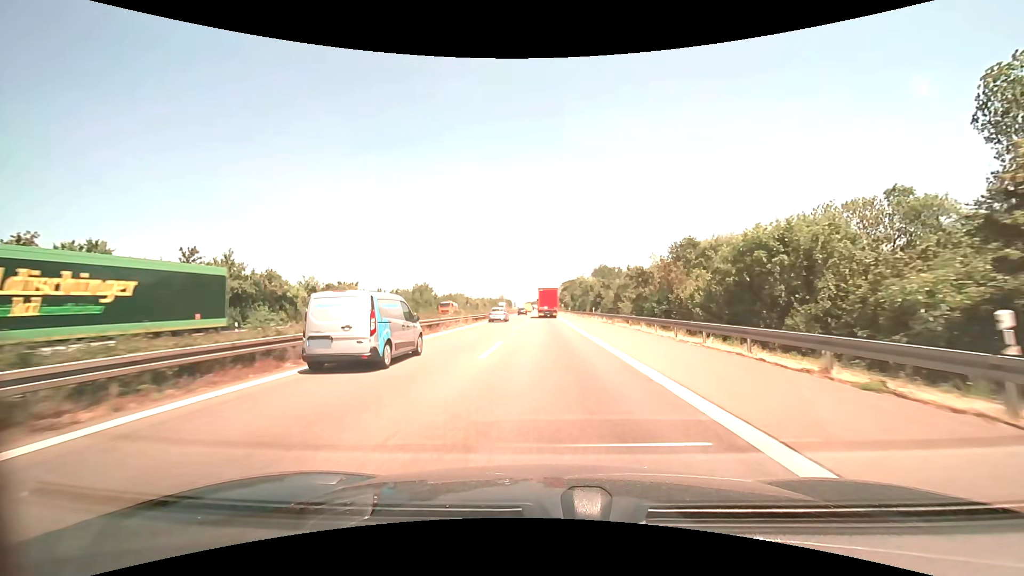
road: motorway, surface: asphalt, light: Day
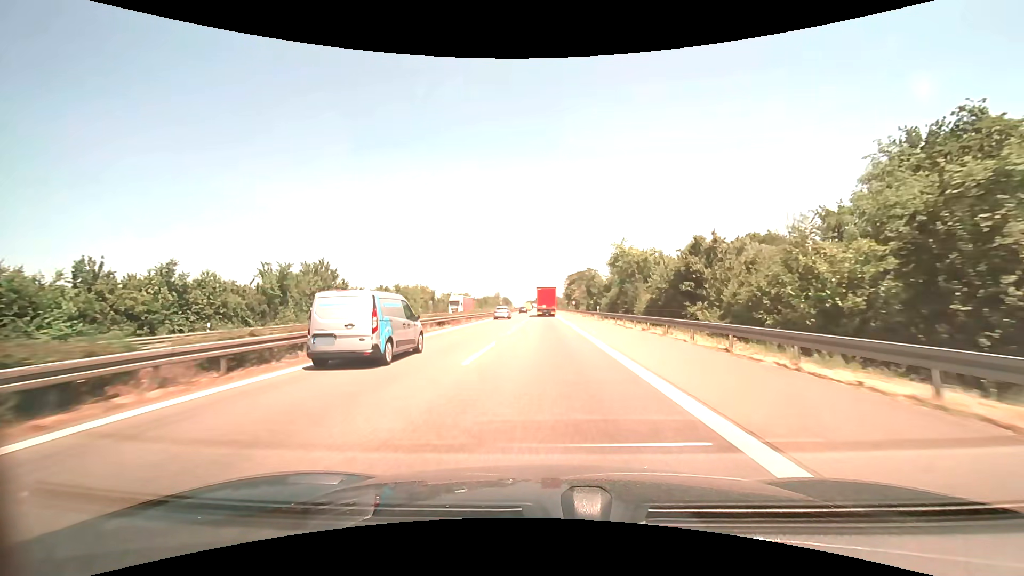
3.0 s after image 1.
(0.0, +55.3) m; 0°
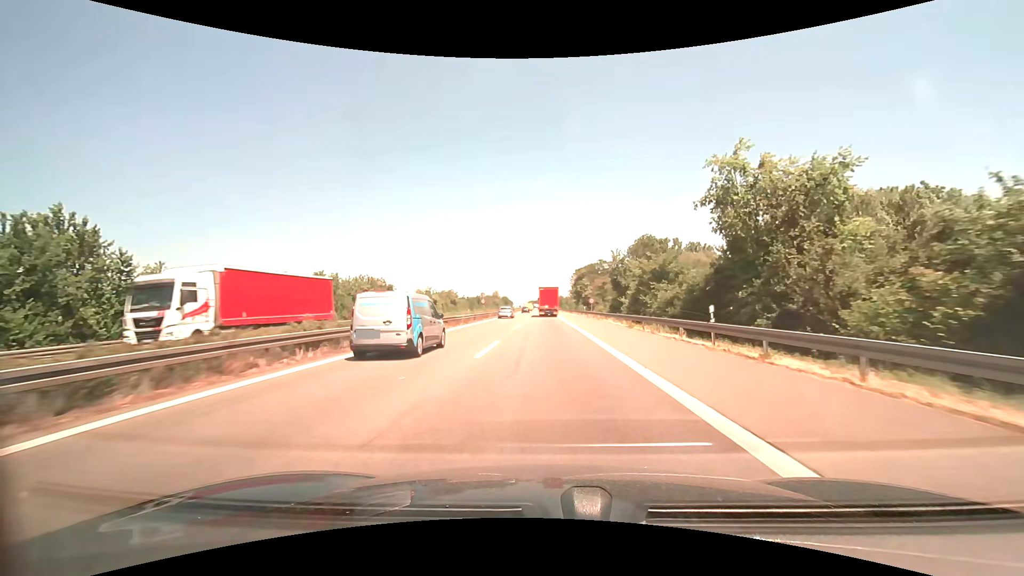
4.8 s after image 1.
(-0.1, +34.5) m; 0°
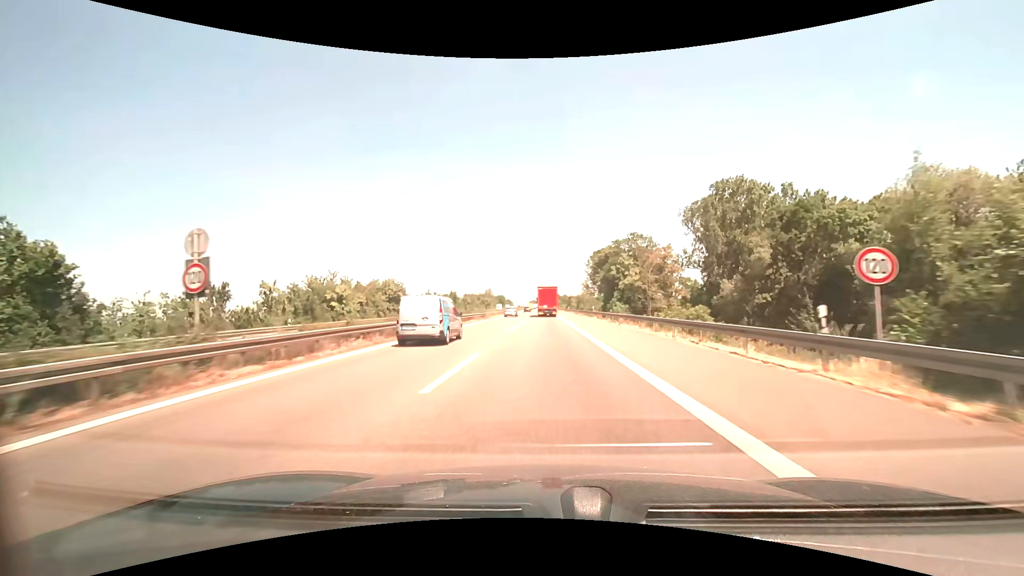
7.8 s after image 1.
(+0.1, +59.2) m; 0°
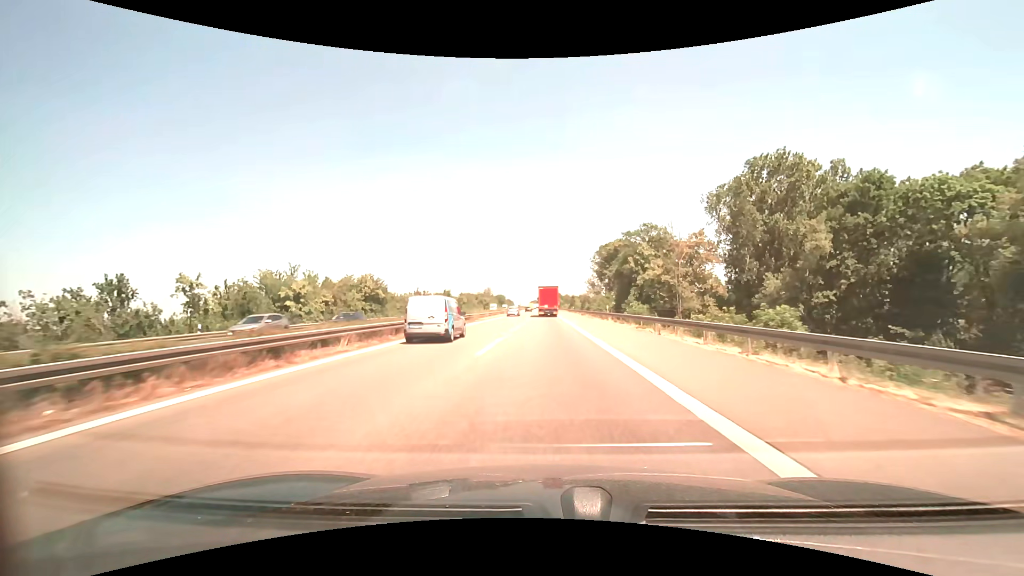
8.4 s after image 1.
(0.0, +12.0) m; 0°
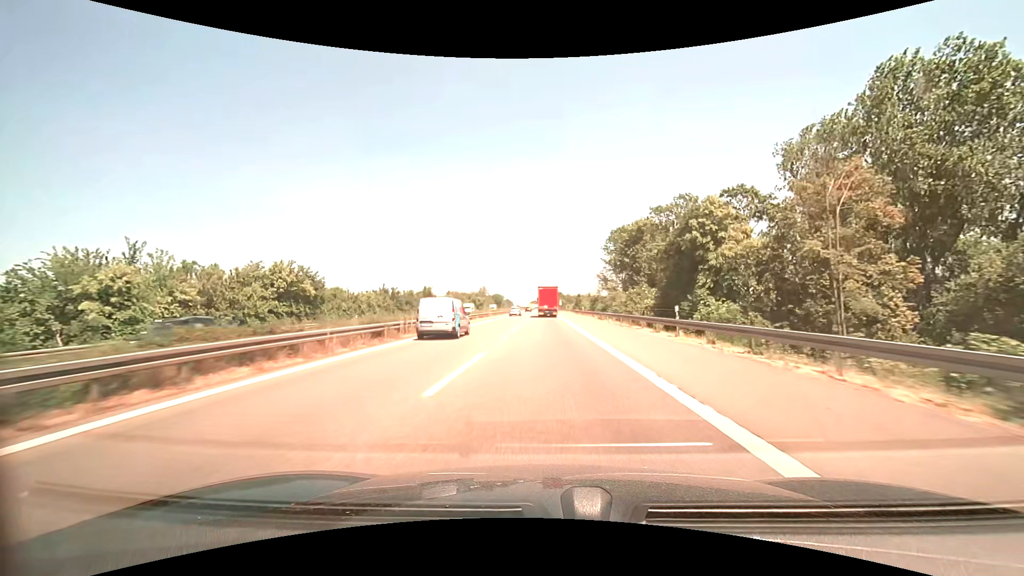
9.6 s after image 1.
(+0.1, +24.2) m; 0°
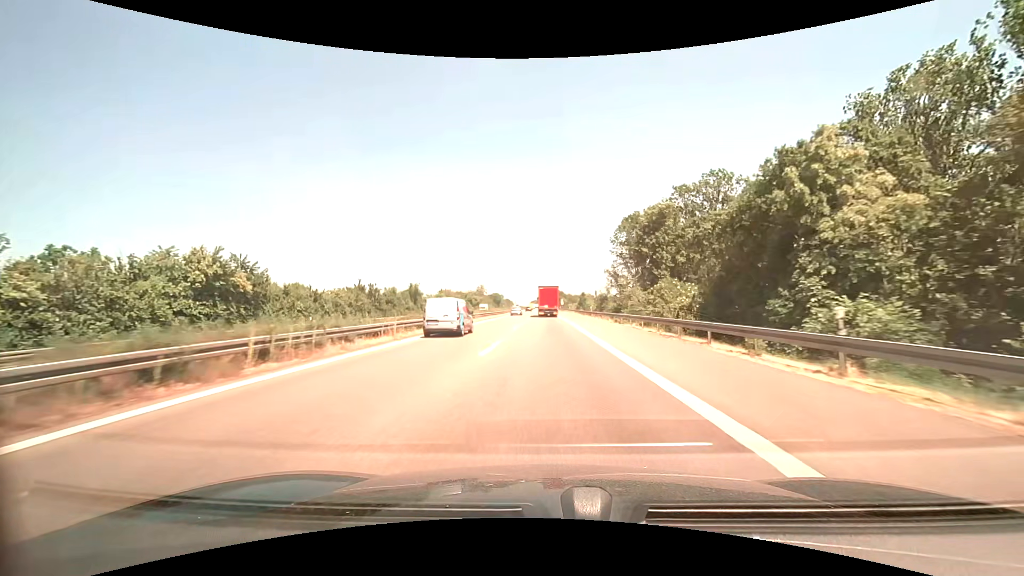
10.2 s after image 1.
(0.0, +12.1) m; 0°
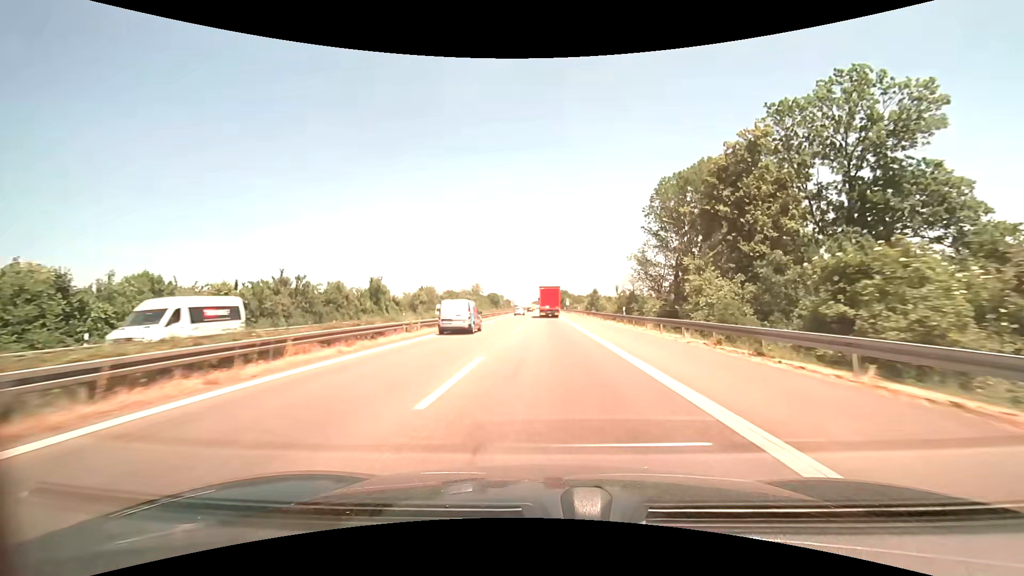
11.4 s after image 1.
(0.0, +24.4) m; 0°
(0, +10) (0, +20) (0, +30) (0, +40) (0, +50) (0, +60) (0, +70) (0, +80) (0, +90) (0, +100) m
